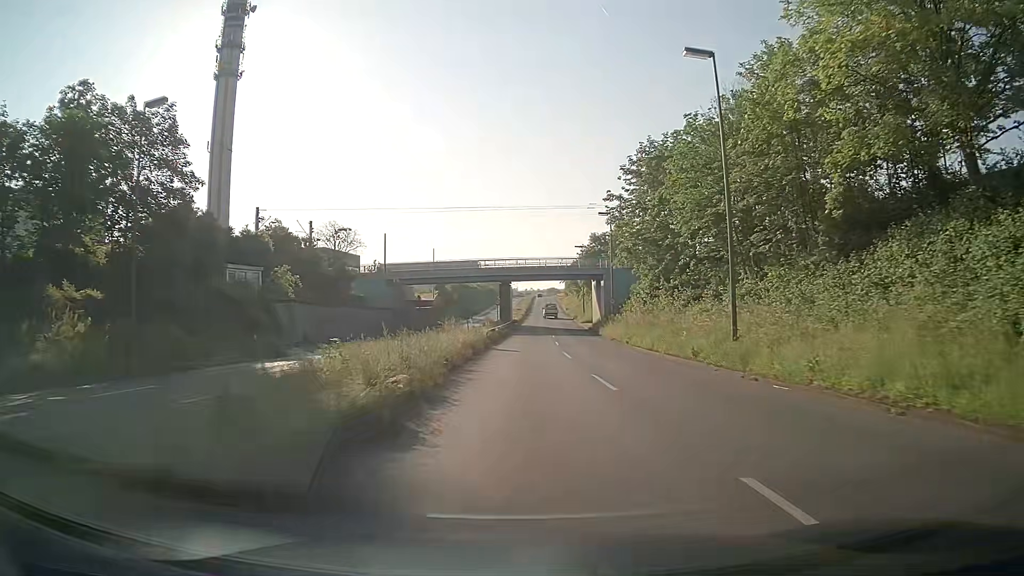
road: primary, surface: asphalt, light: Day
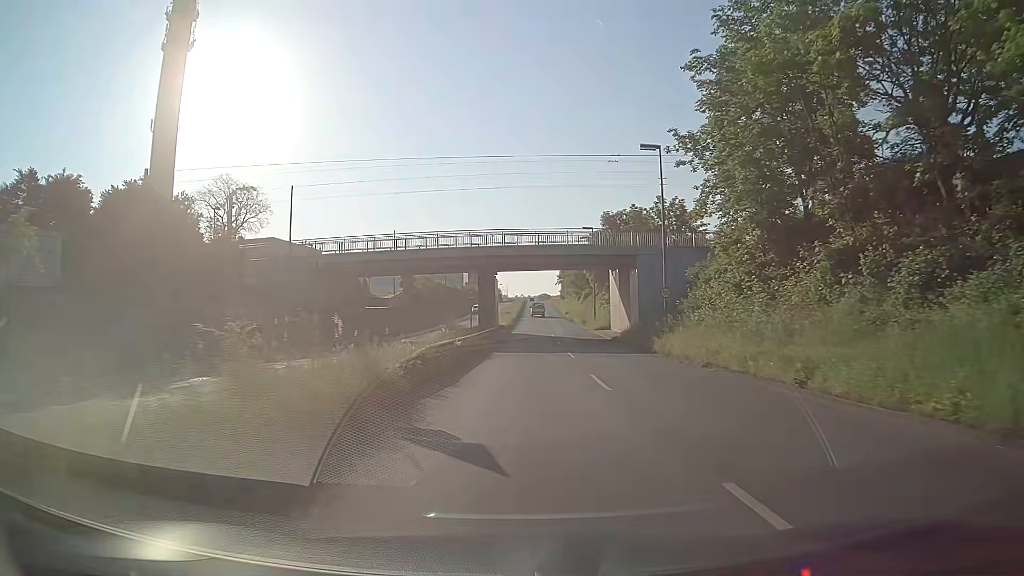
(+0.1, +24.3) m; +1°
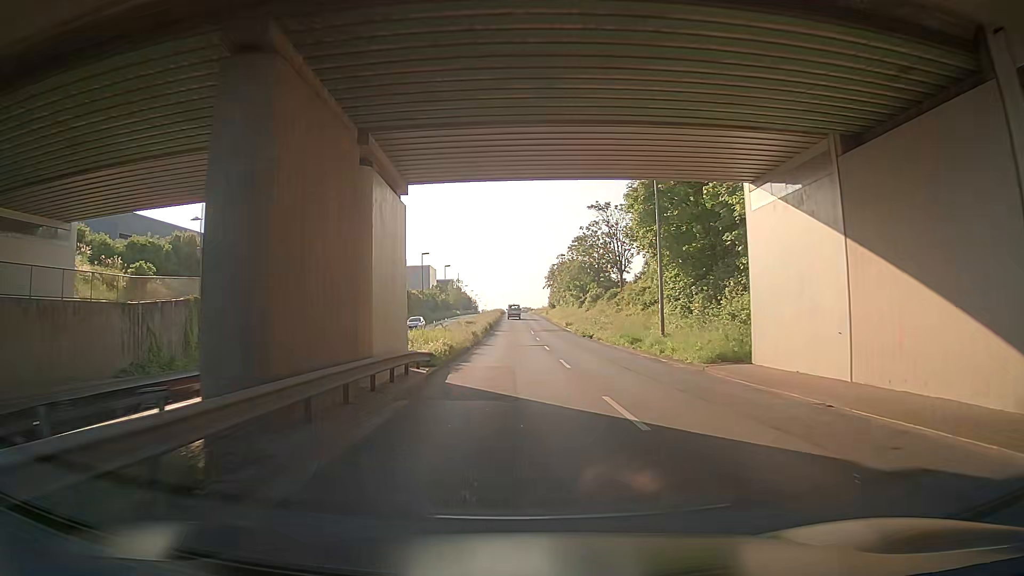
(+0.7, +41.3) m; +2°
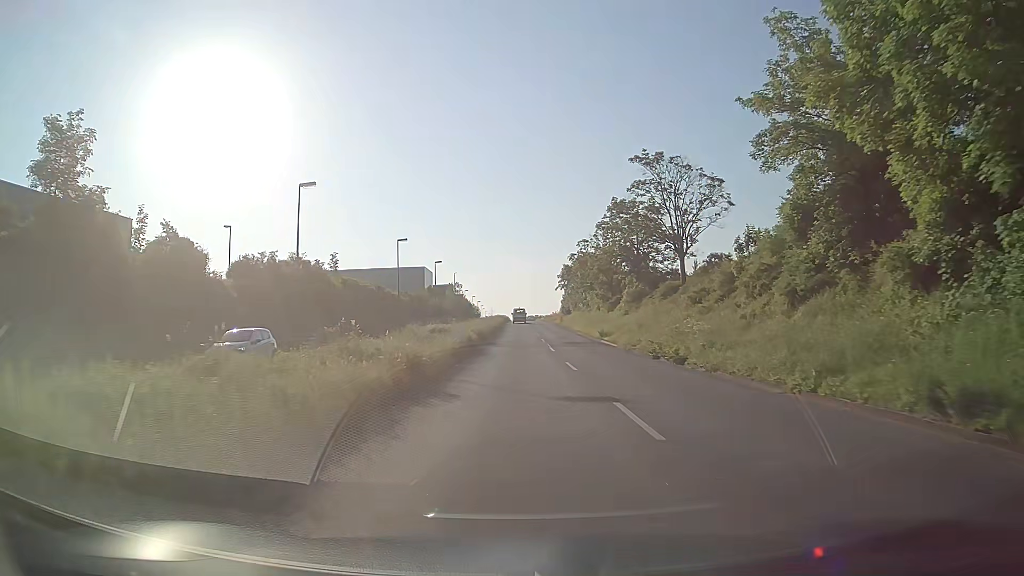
(-0.3, +24.8) m; -1°
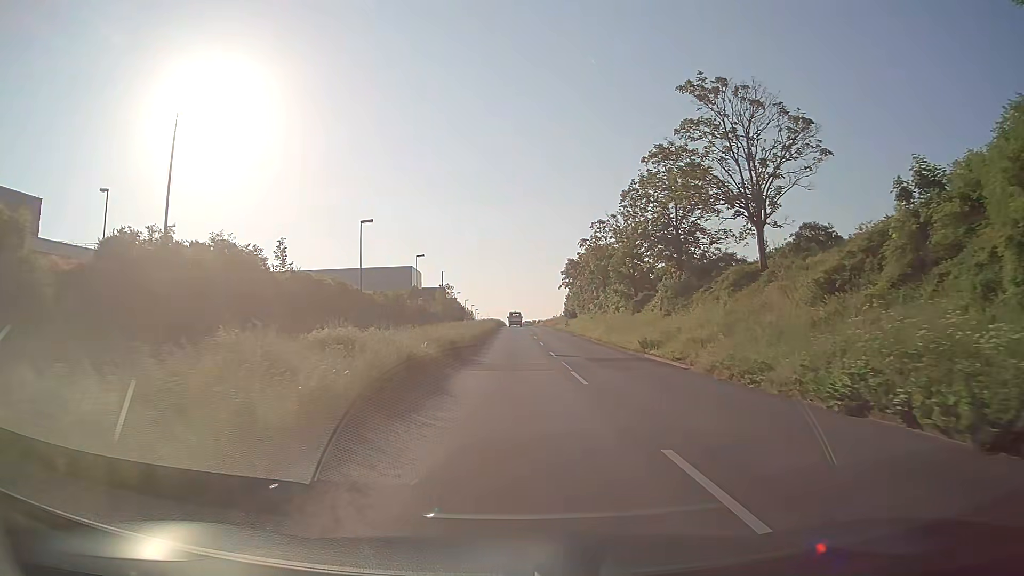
(0.0, +16.6) m; 0°
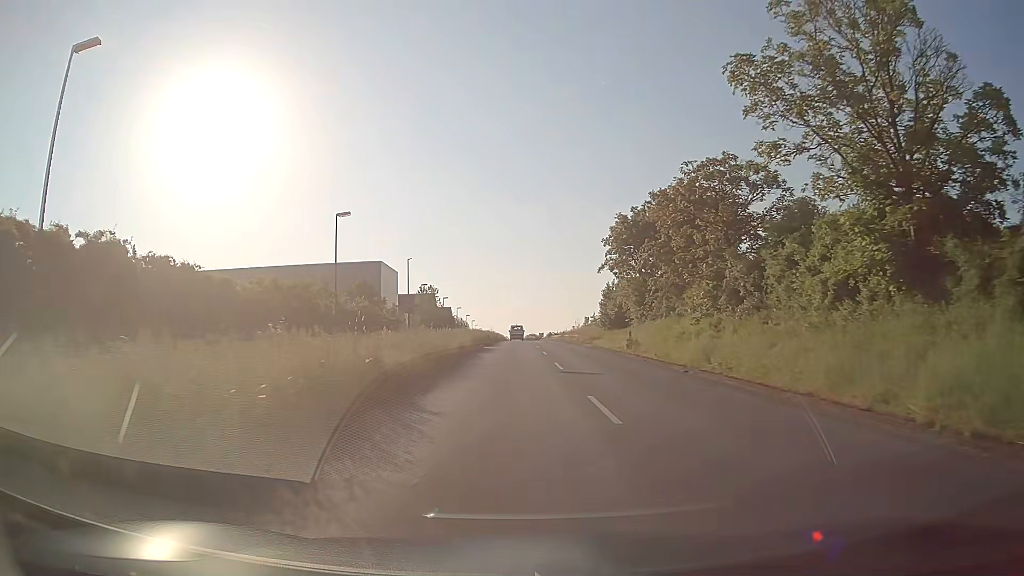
(-0.1, +42.3) m; -1°
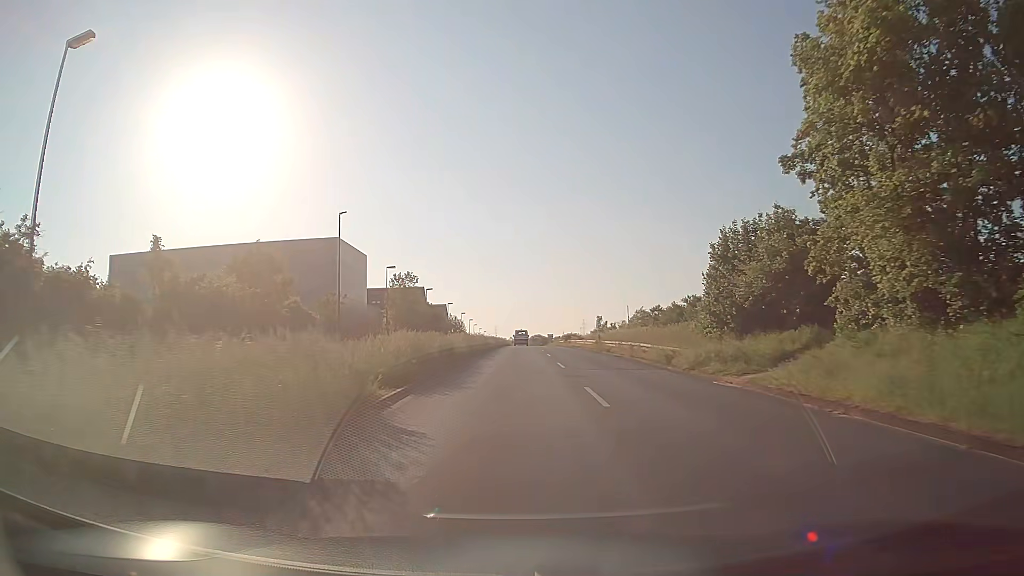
(0.0, +34.1) m; 0°
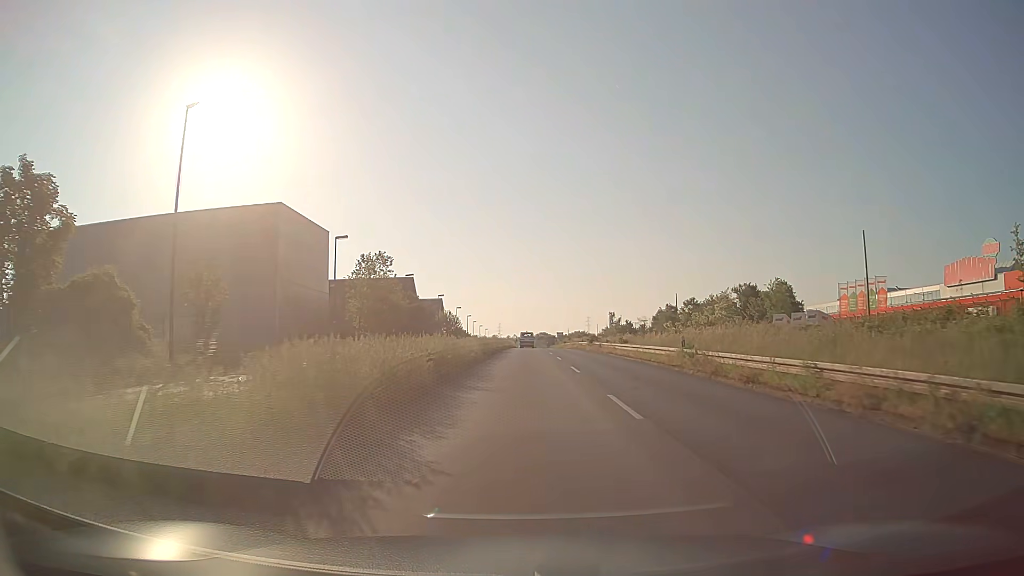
(-0.1, +25.5) m; 0°
(0, +10) (0, +20) (0, +30) (0, +40) (+1, +50) (+1, +60) (+1, +70) (+1, +80) (+1, +90) (+1, +100) m
